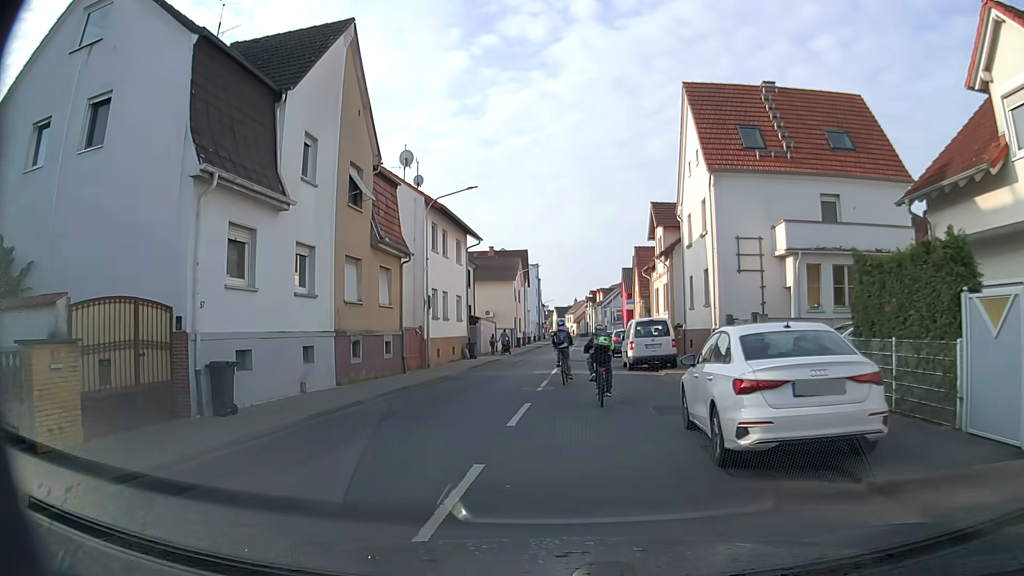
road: tertiary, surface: asphalt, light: Day
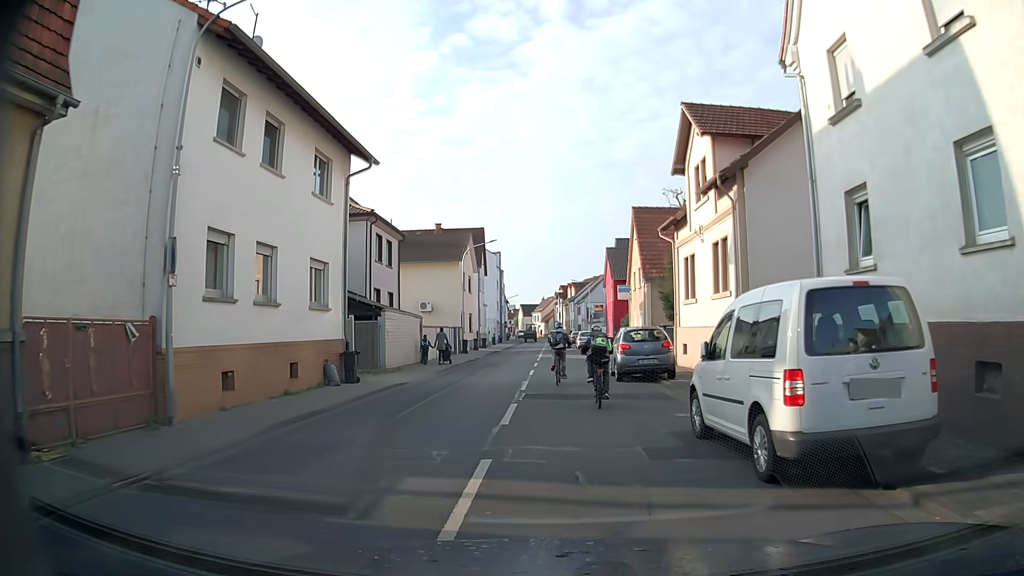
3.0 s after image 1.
(+0.5, +18.1) m; +2°
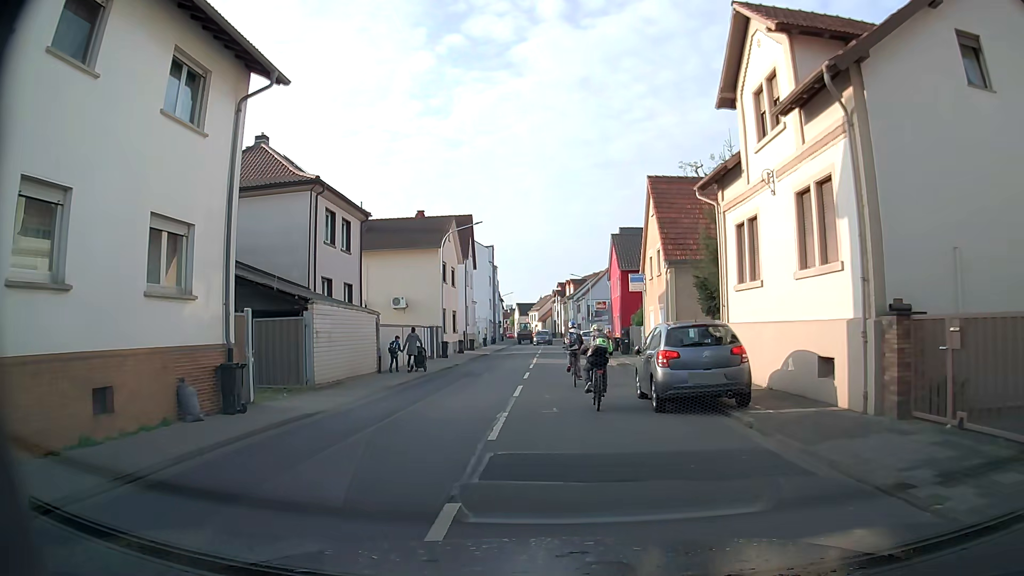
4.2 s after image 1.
(+0.1, +7.7) m; 0°
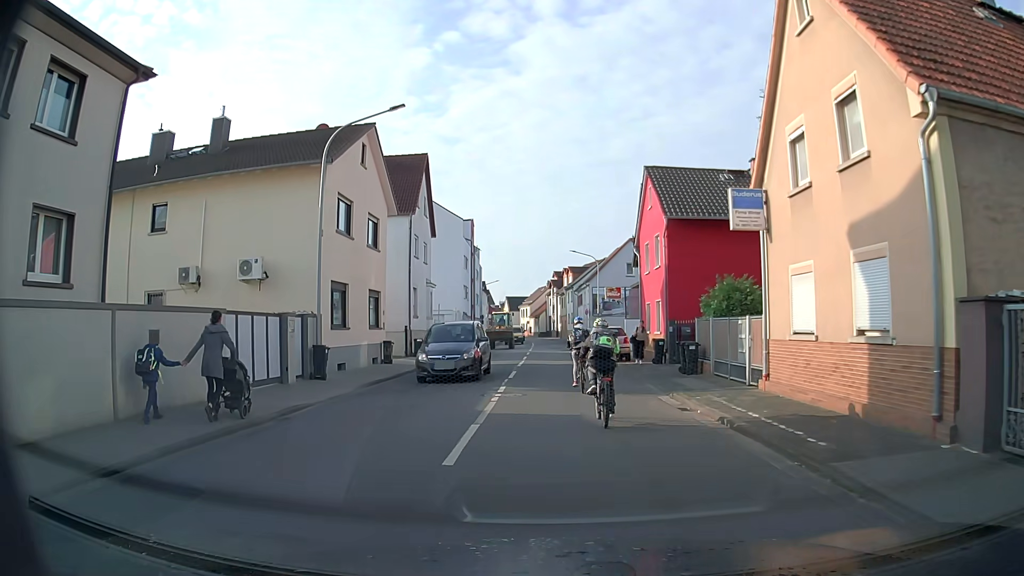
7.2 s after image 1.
(+0.5, +20.0) m; +2°
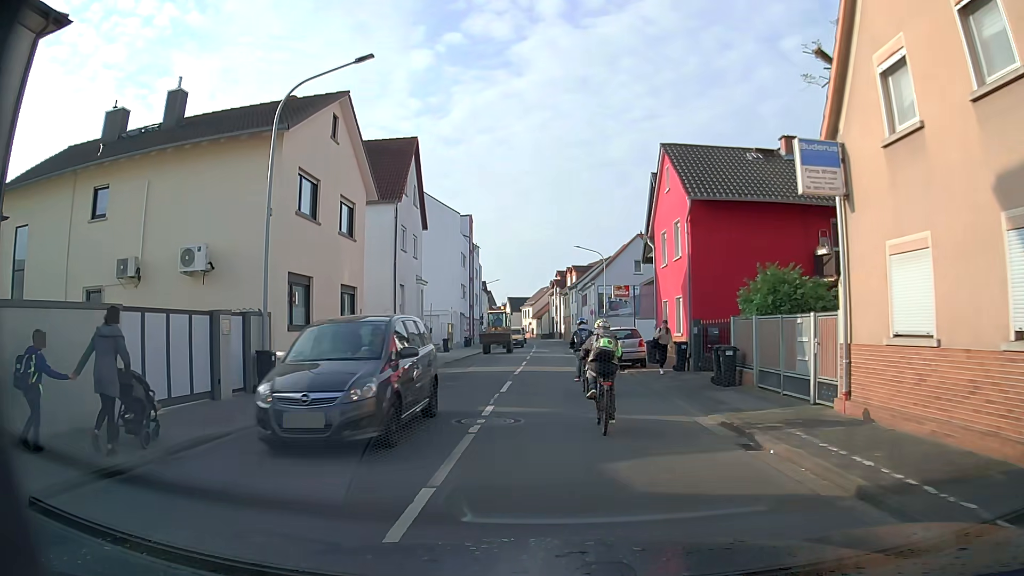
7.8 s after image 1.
(0.0, +3.8) m; -1°
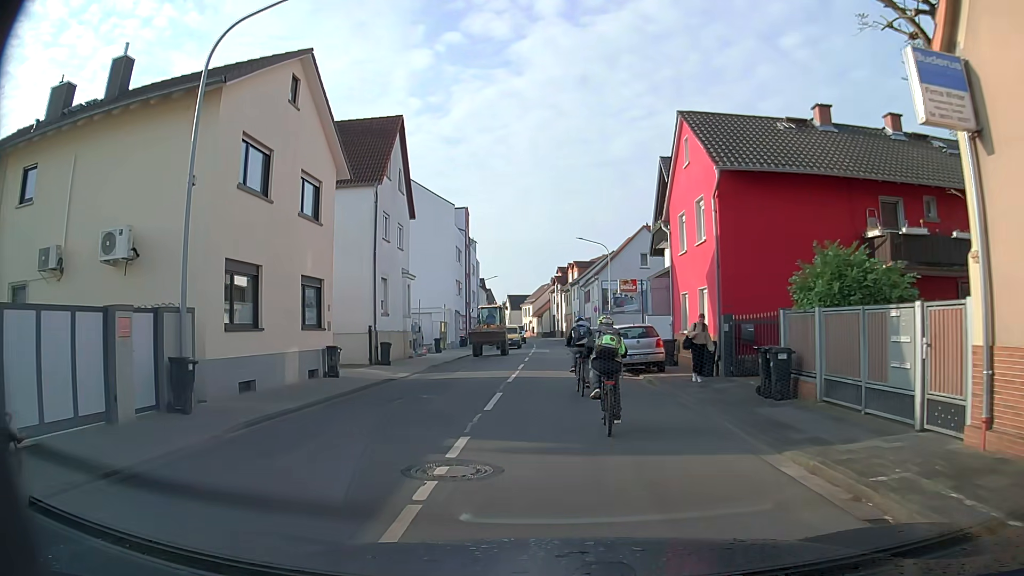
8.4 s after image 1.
(0.0, +3.7) m; 0°
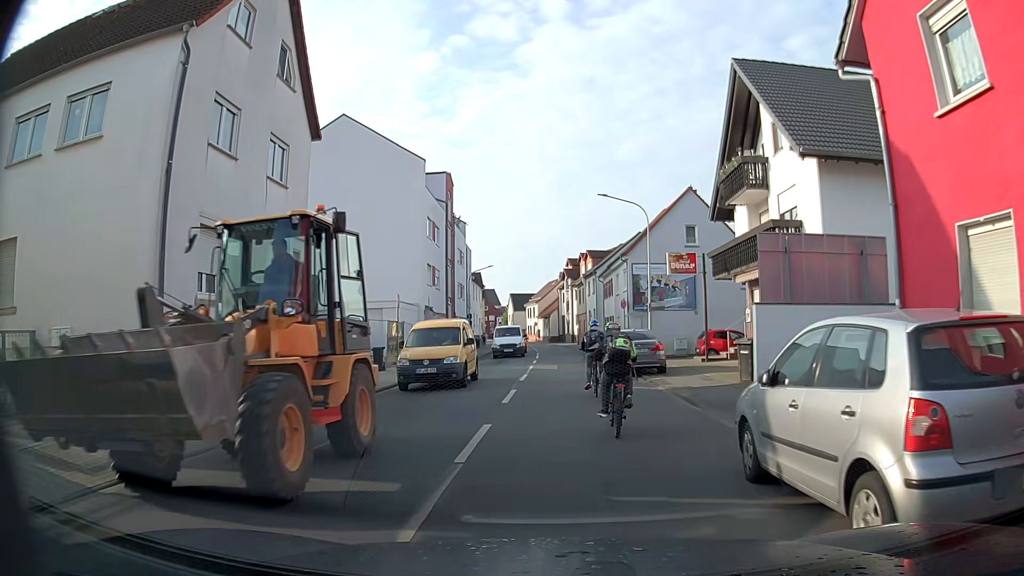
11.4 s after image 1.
(-0.1, +16.2) m; -1°
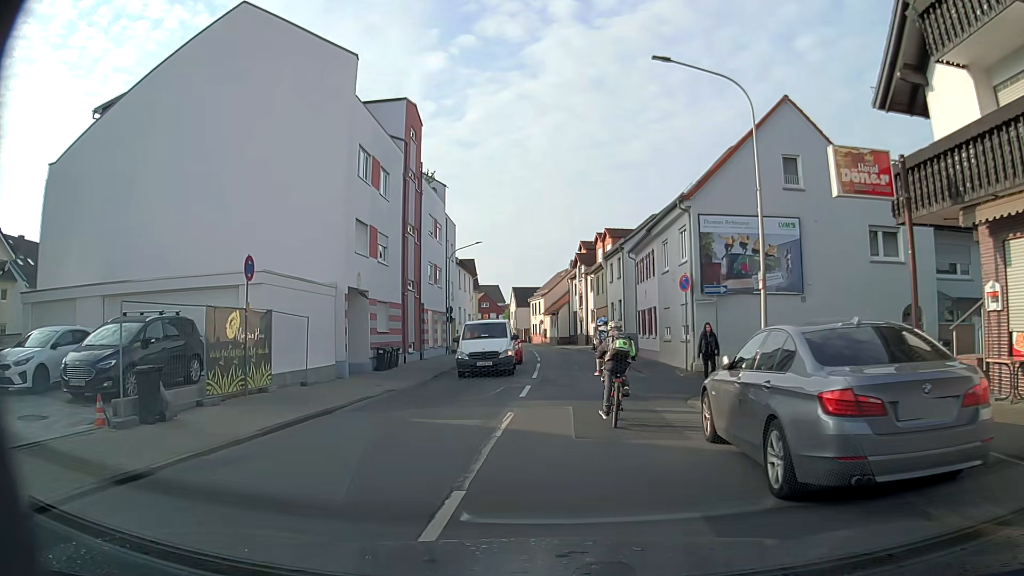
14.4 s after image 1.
(0.0, +16.5) m; -1°
(0, +10) (0, +20) (+1, +30) (+1, +40) (0, +50) (0, +60) (-2, +70) (-4, +80) (-6, +89) (-8, +99) m
